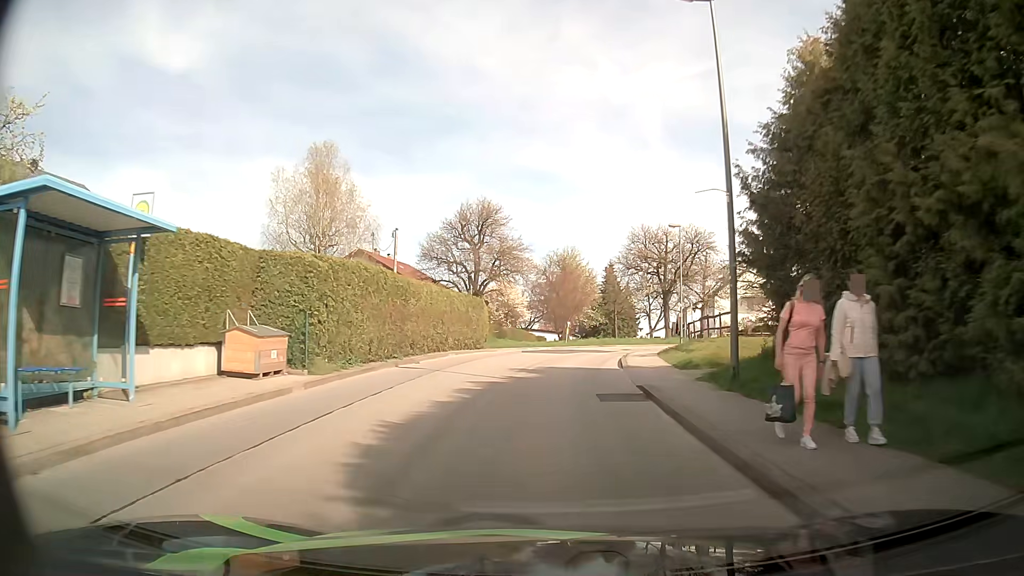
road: unclassified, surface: asphalt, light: Day
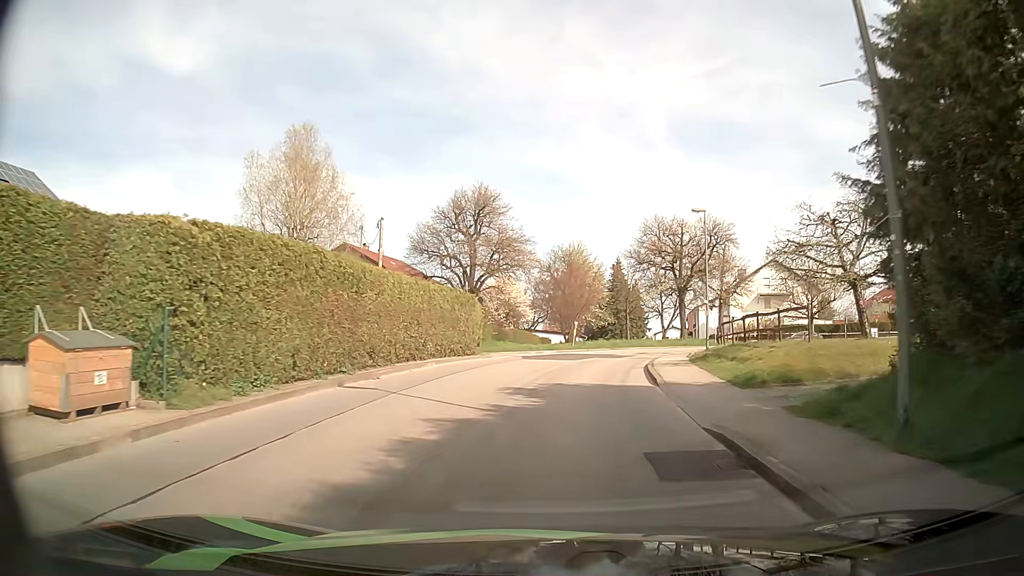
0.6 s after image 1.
(0.0, +5.9) m; 0°
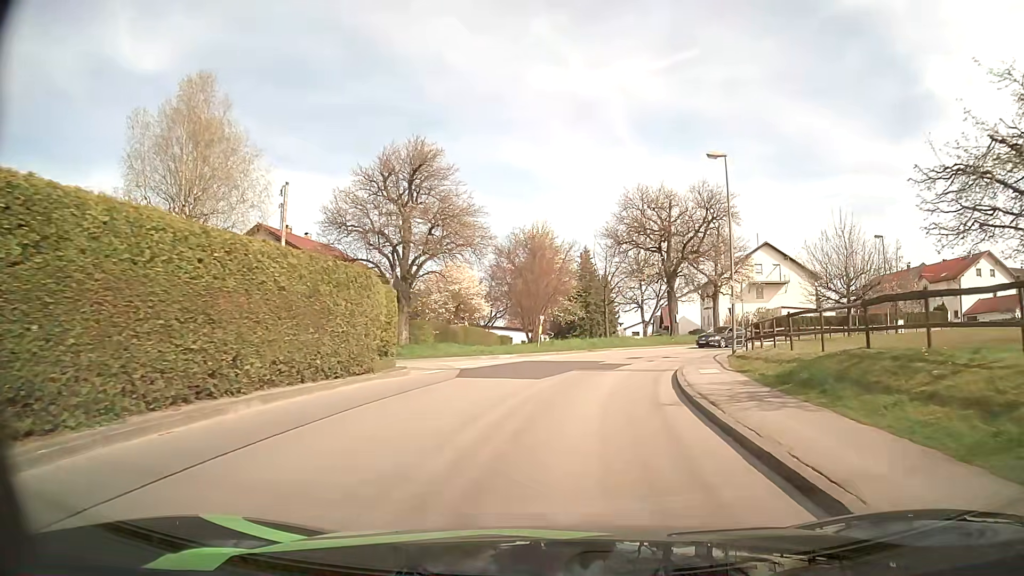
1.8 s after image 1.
(+0.2, +11.5) m; +3°
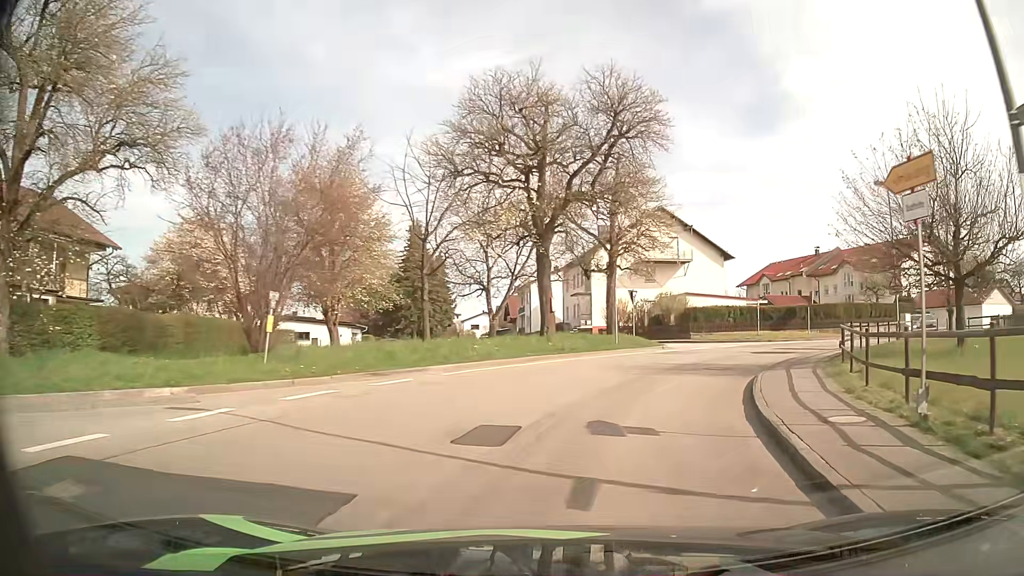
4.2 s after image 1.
(+2.0, +21.6) m; +13°
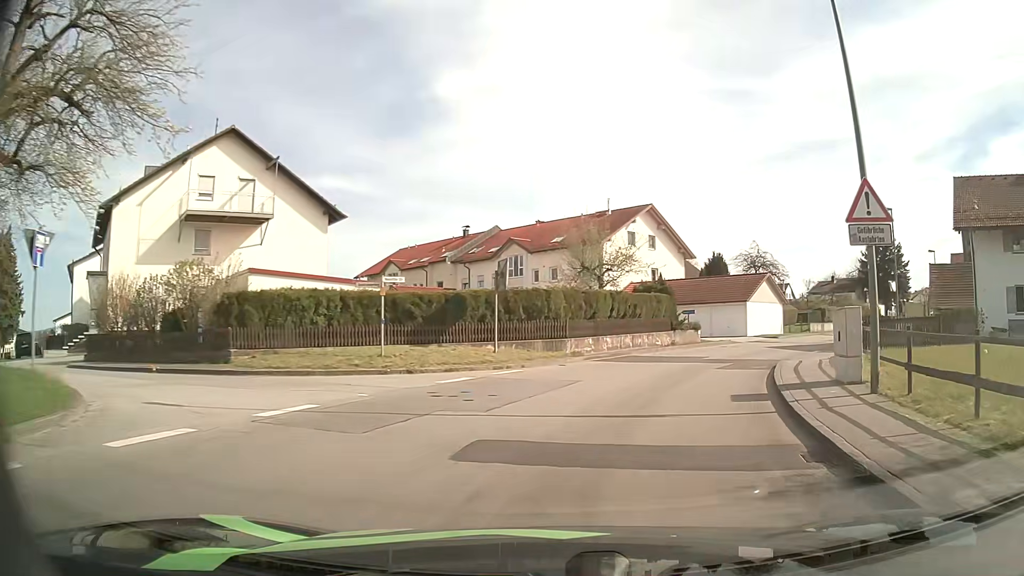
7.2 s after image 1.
(+6.7, +24.1) m; +32°
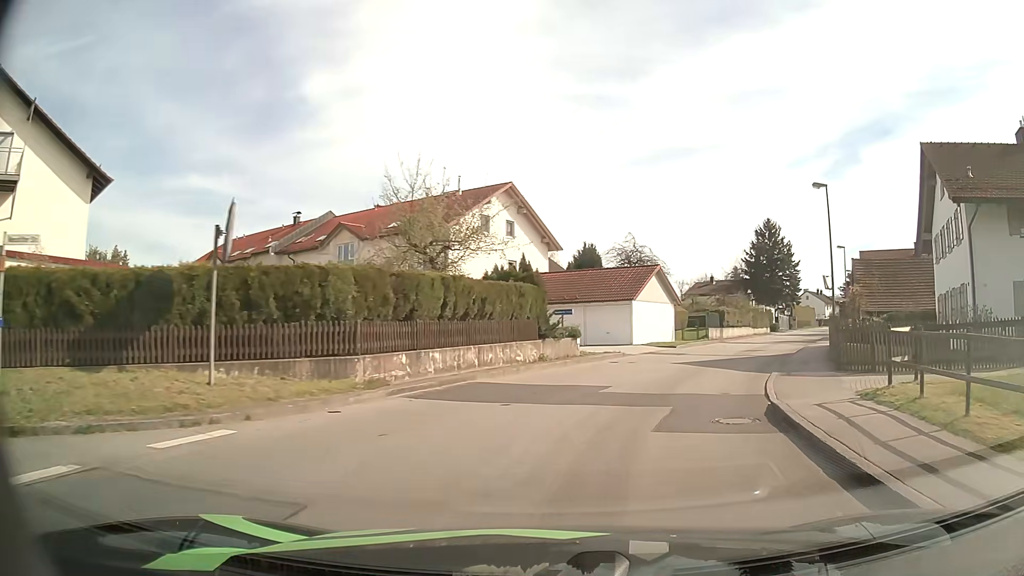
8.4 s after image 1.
(+1.1, +10.4) m; +12°
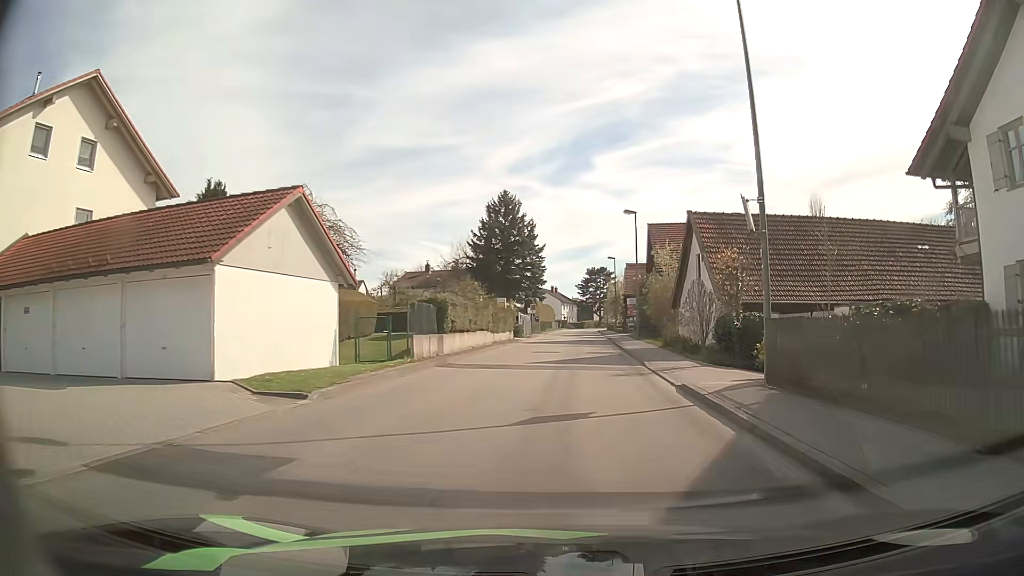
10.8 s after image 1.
(+5.2, +22.2) m; +25°
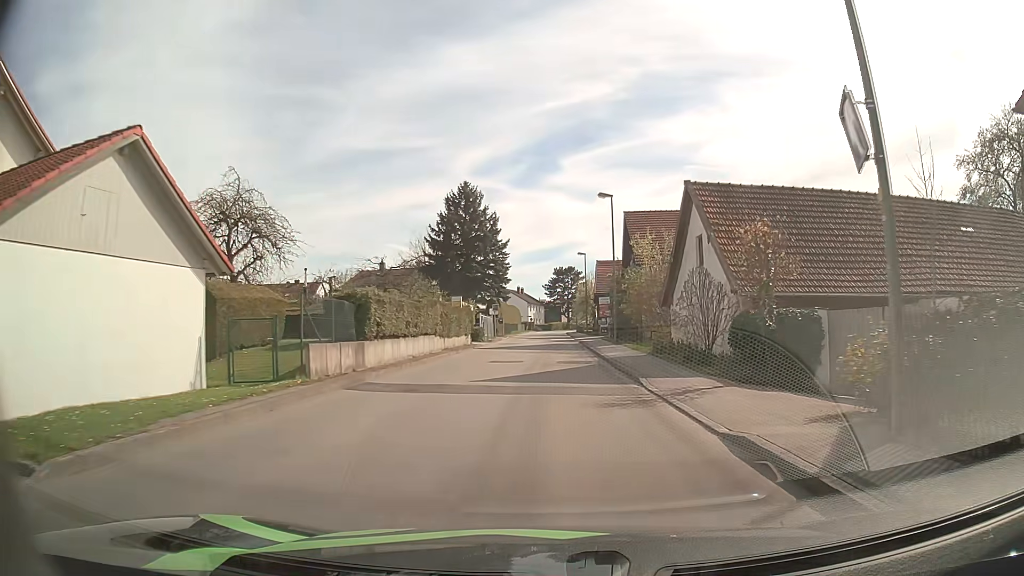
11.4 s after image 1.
(+0.2, +6.2) m; +3°
(0, +10) (0, +20) (0, +30) (0, +40) (0, +50) (0, +60) (0, +70) (0, +80) (0, +90) (0, +100) m
